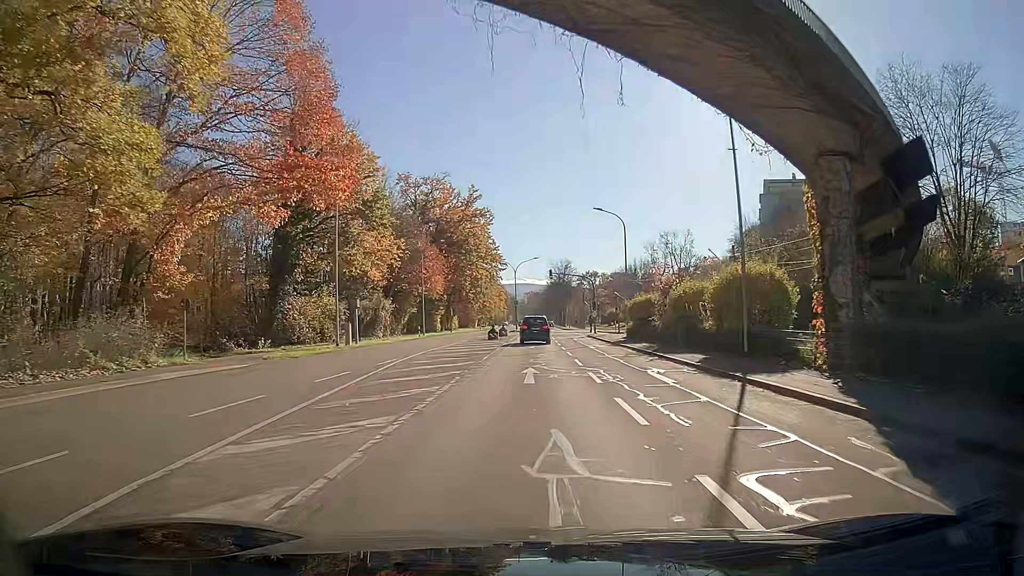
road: secondary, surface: asphalt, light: Day
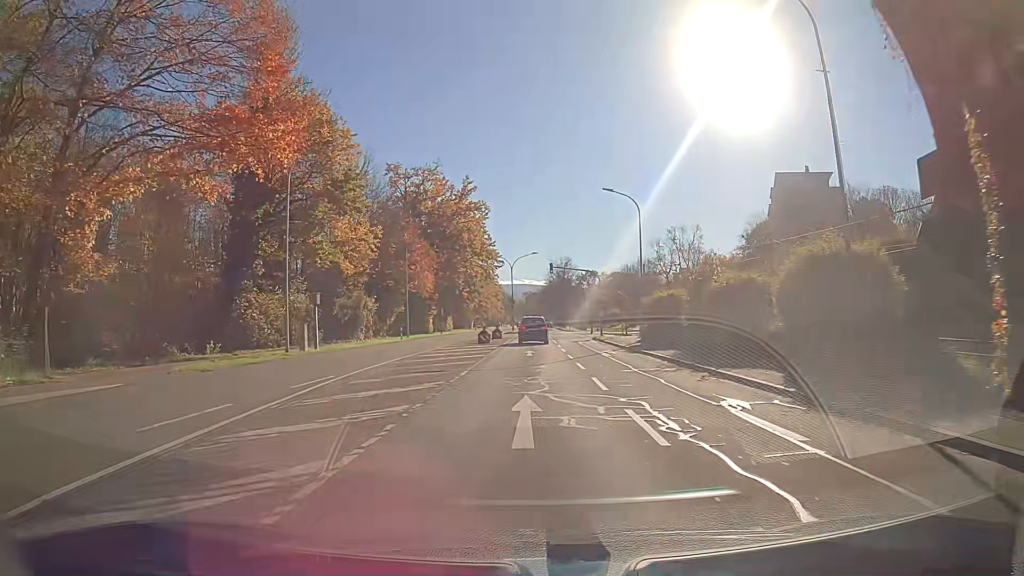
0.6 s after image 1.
(0.0, +7.5) m; 0°
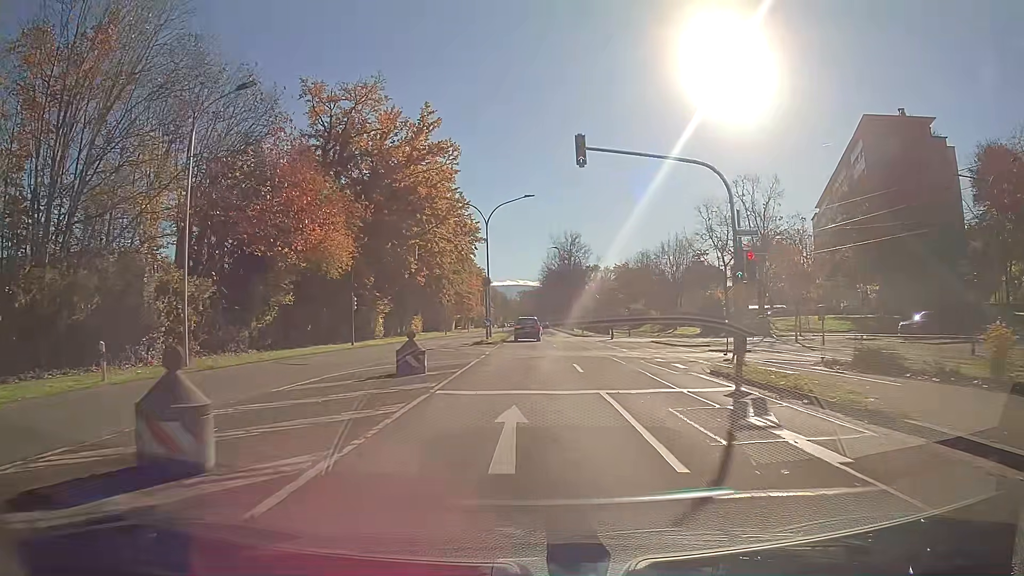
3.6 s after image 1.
(+0.3, +37.9) m; +1°
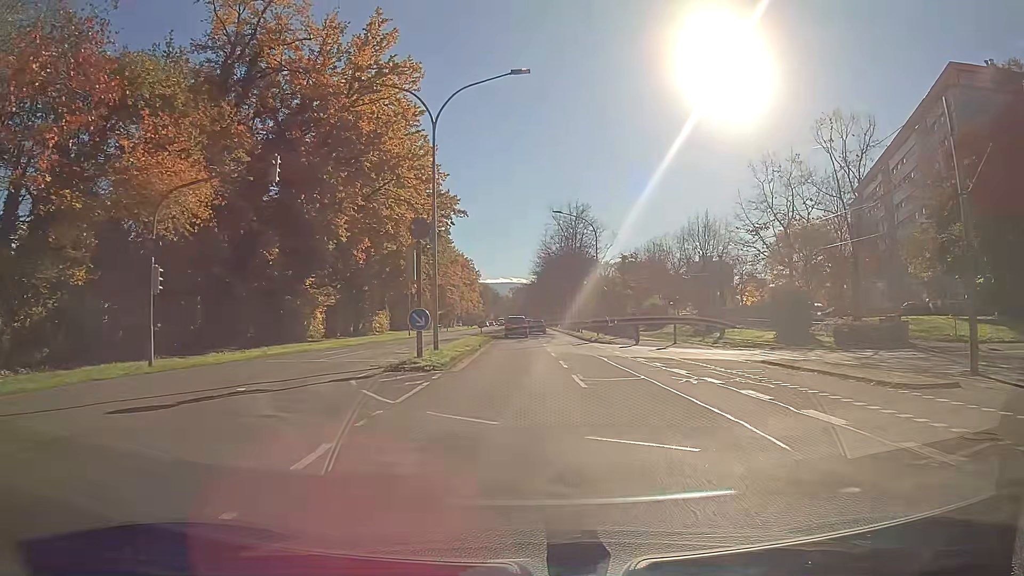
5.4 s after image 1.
(+0.1, +23.0) m; +1°
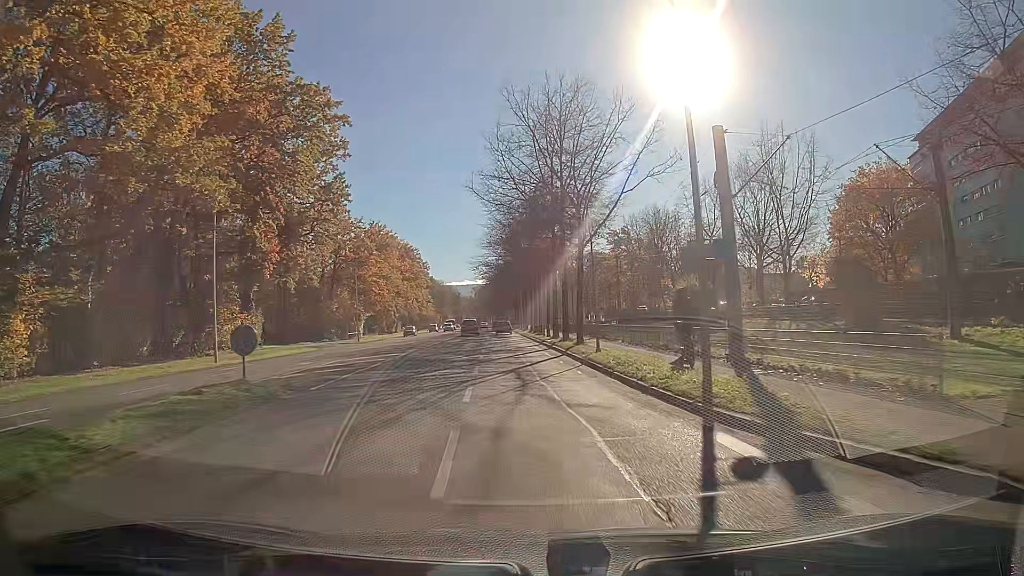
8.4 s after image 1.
(+1.0, +38.0) m; +2°
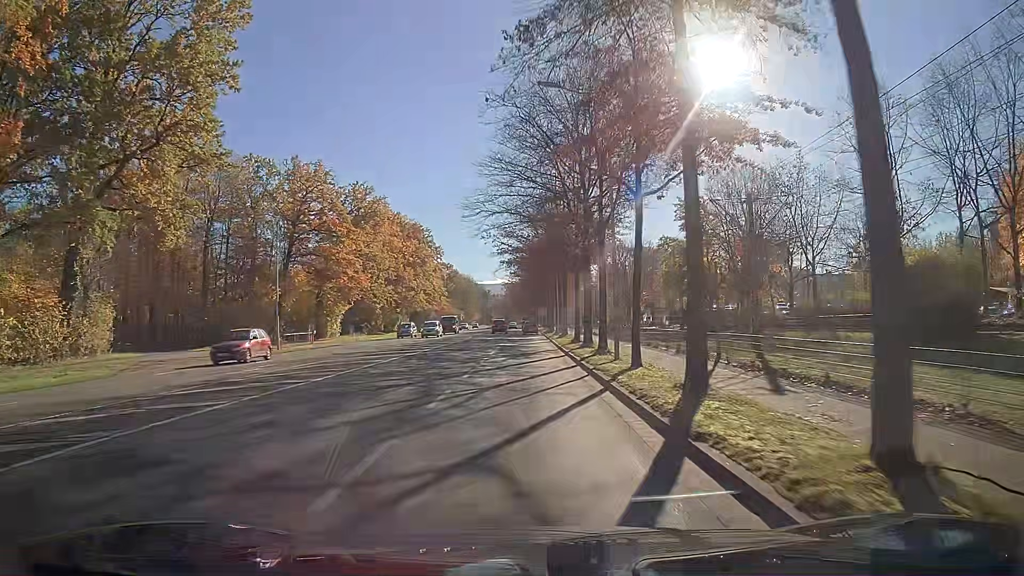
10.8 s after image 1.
(-0.7, +30.3) m; -3°
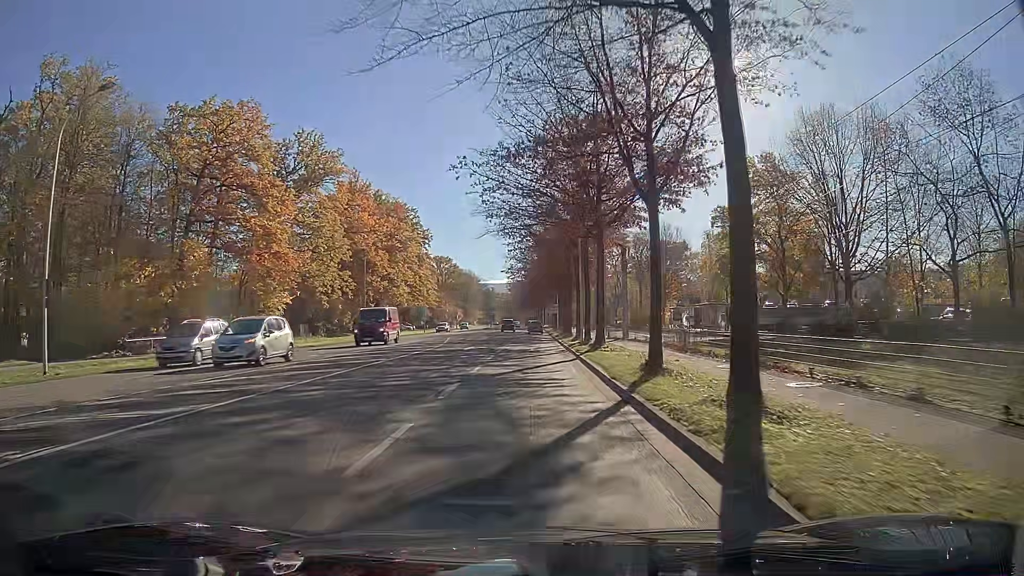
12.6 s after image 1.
(-0.1, +22.8) m; 0°
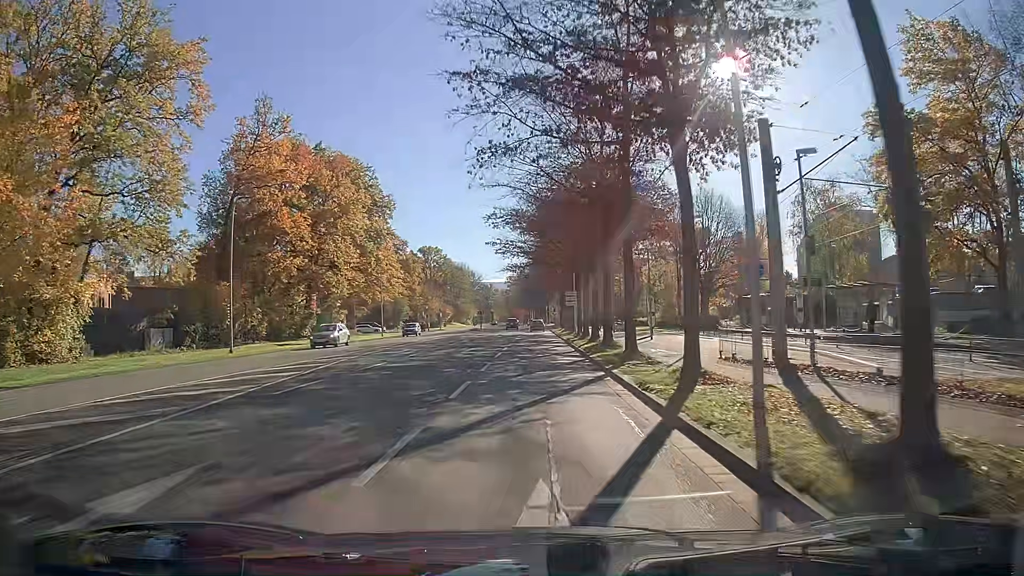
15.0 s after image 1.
(+0.1, +30.3) m; 0°
(0, +10) (0, +20) (0, +30) (0, +40) (0, +50) (+1, +60) (+1, +70) (+1, +80) (+1, +90) (+1, +100) m
